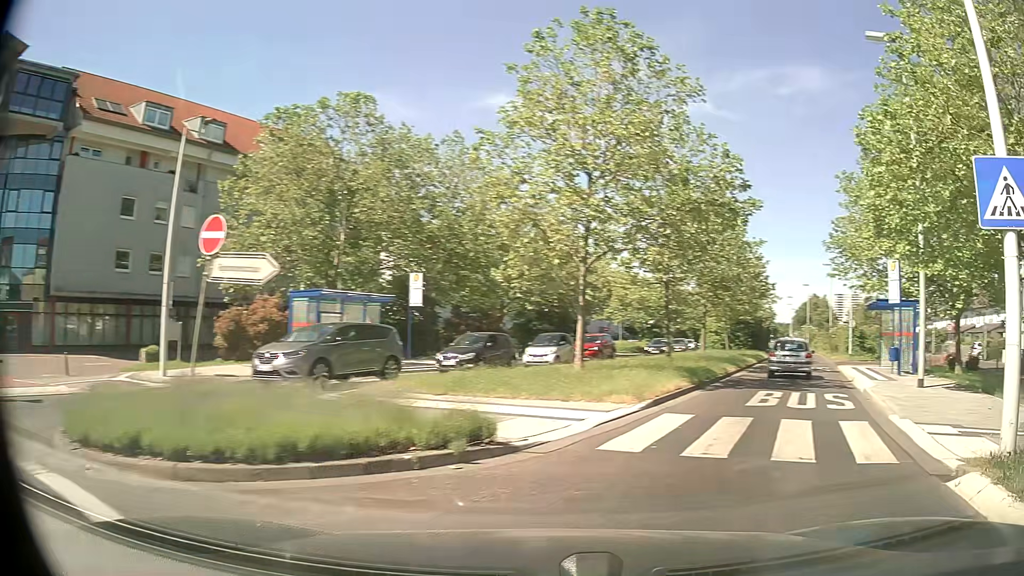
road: secondary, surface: asphalt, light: Day
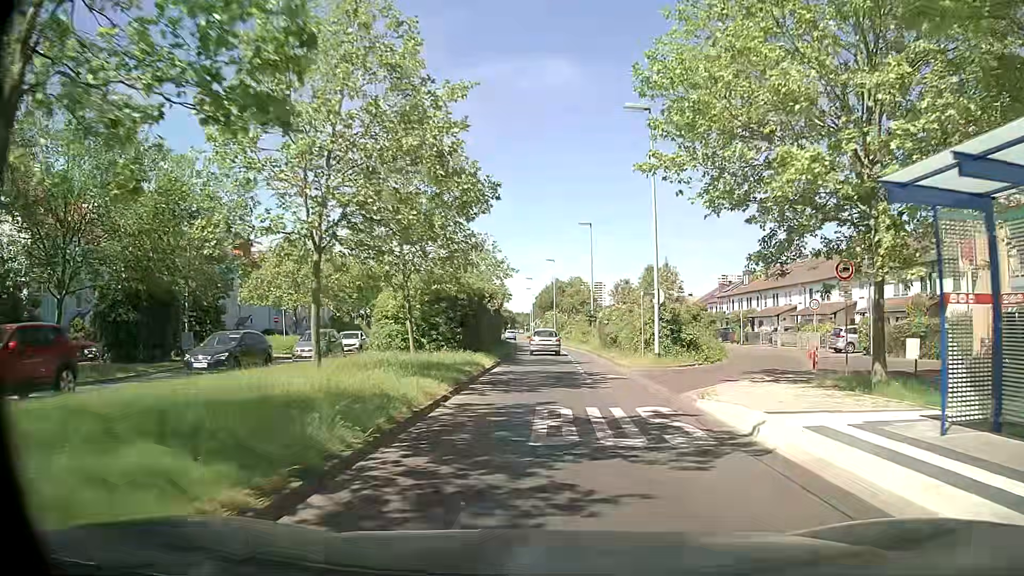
(+7.2, +23.0) m; +21°
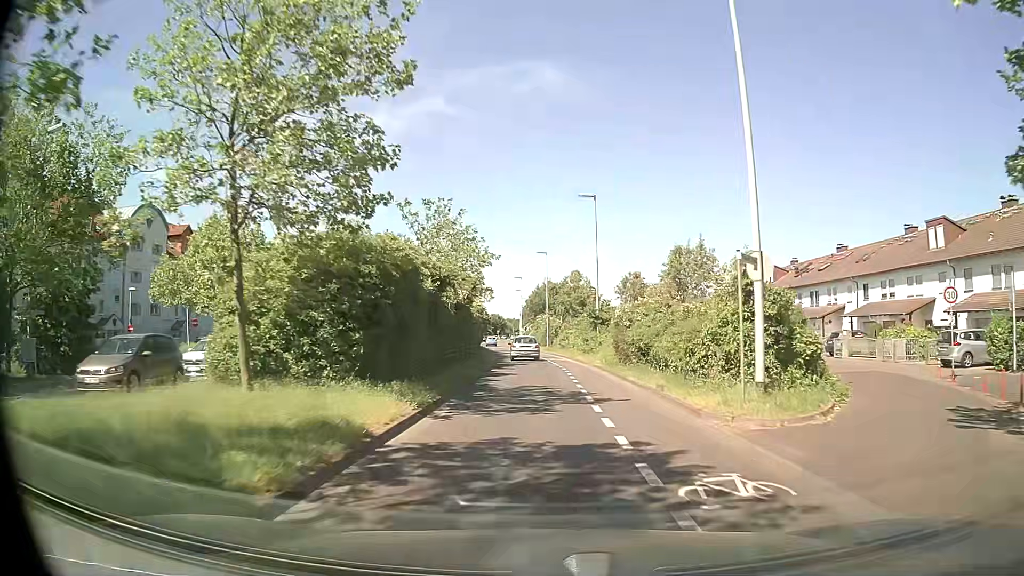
(+0.1, +13.9) m; 0°
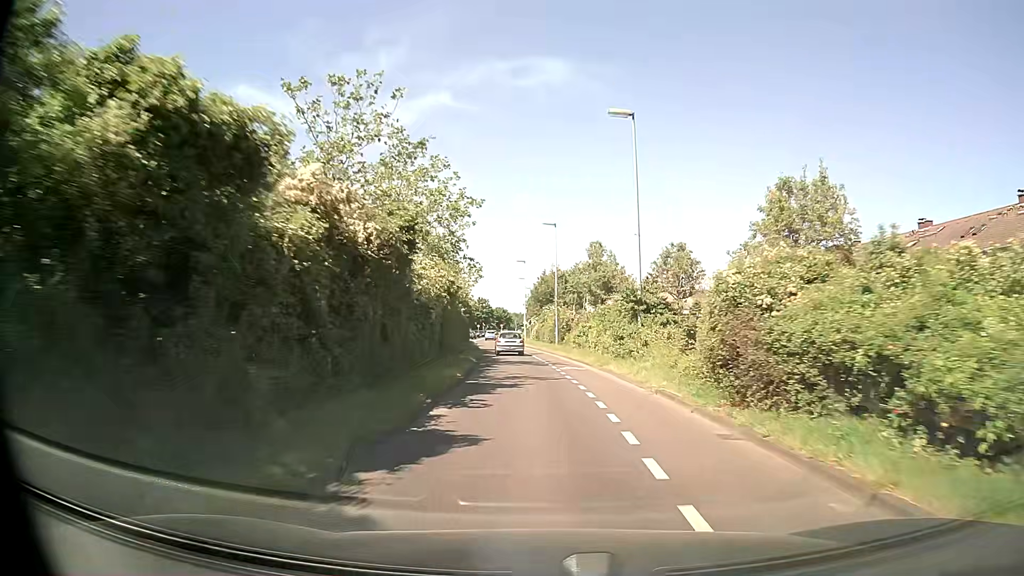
(0.0, +16.0) m; 0°
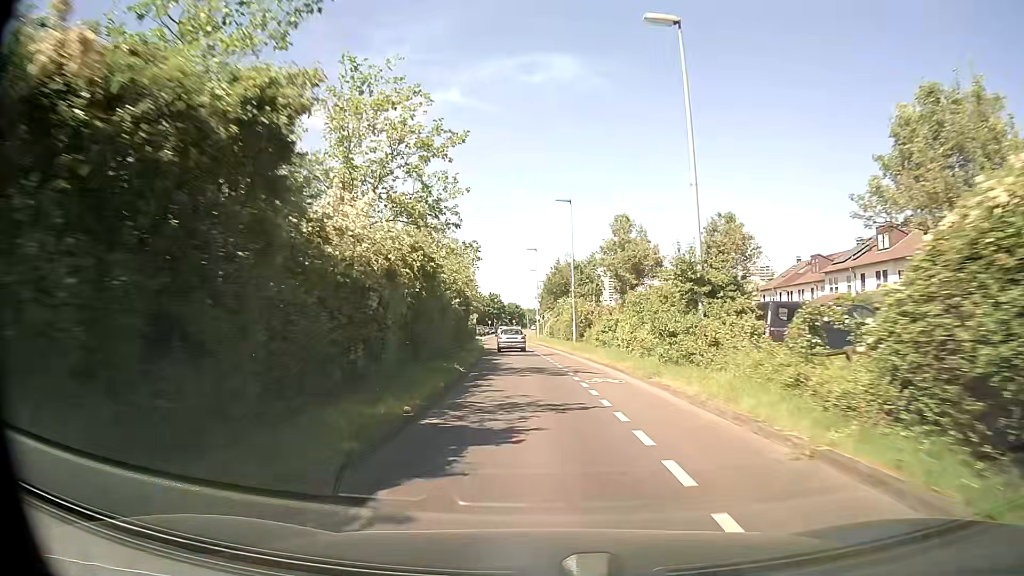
(0.0, +8.5) m; -1°
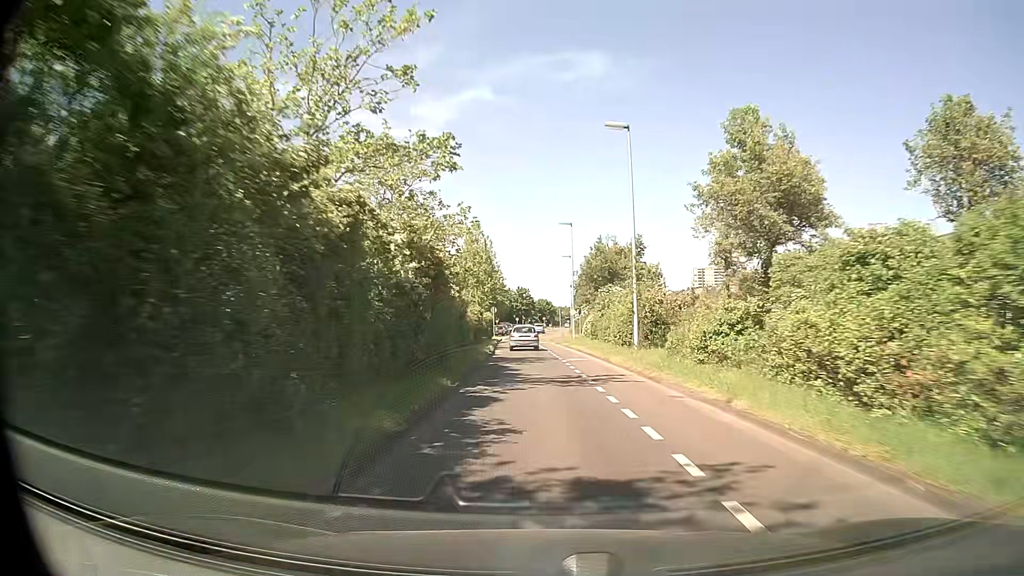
(-0.5, +17.7) m; -3°
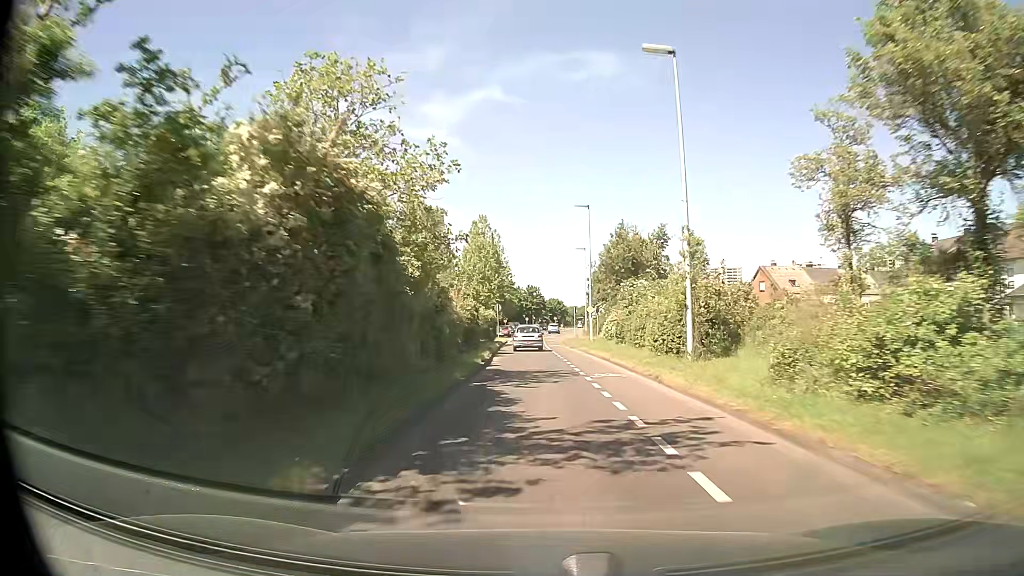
(-0.1, +8.9) m; -1°
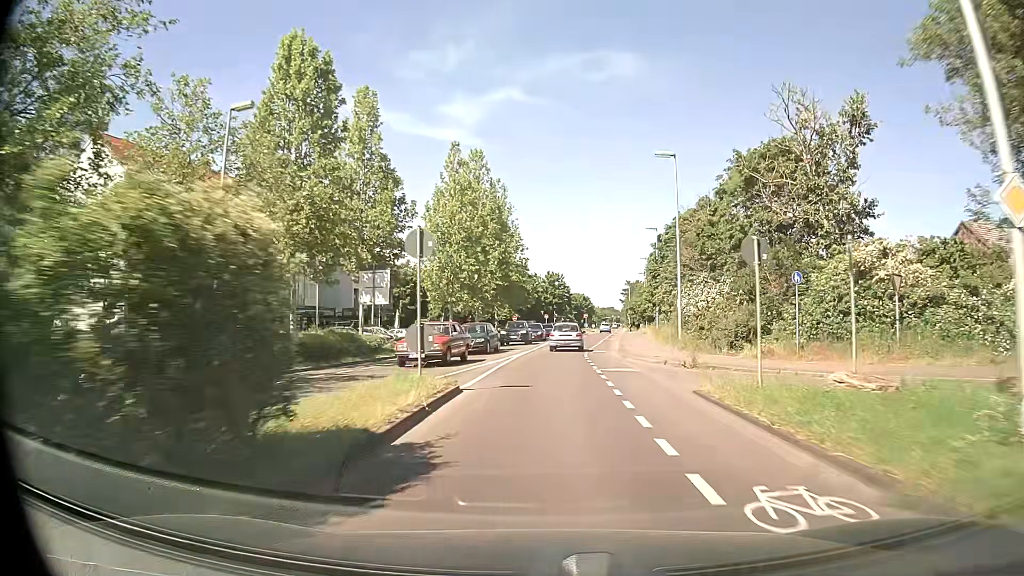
(-0.9, +43.8) m; -2°
(0, +10) (0, +20) (+1, +30) (+1, +40) (+2, +50) (+4, +60) (+5, +70) (+6, +80) (+7, +90) (+9, +100) m
